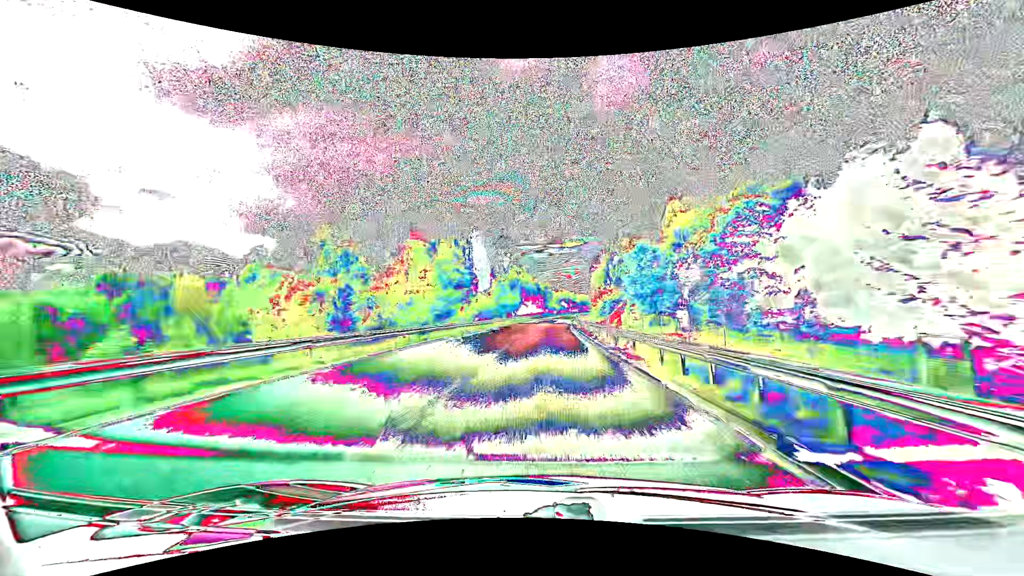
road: primary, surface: asphalt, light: Day
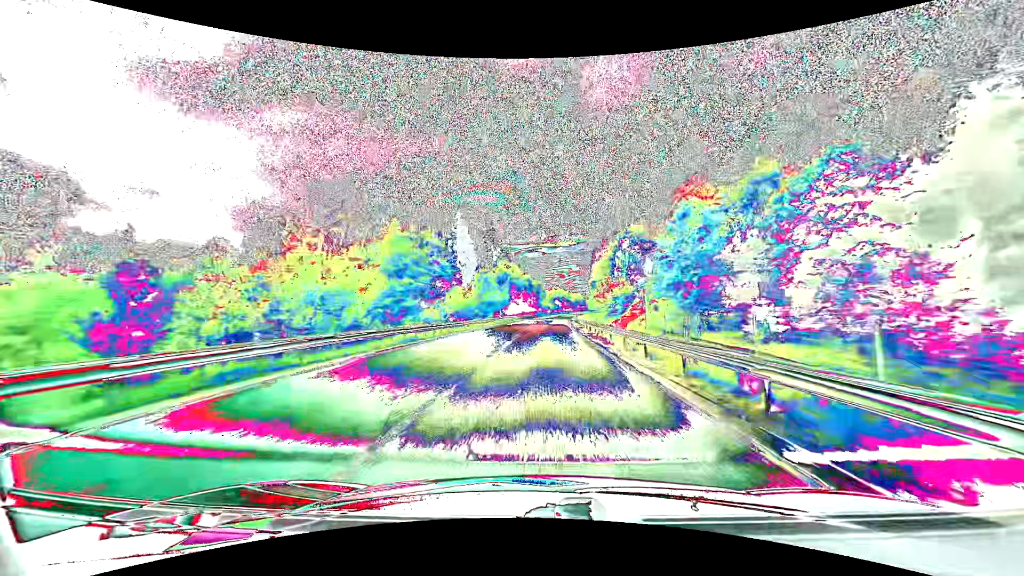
(+0.1, +14.5) m; +1°
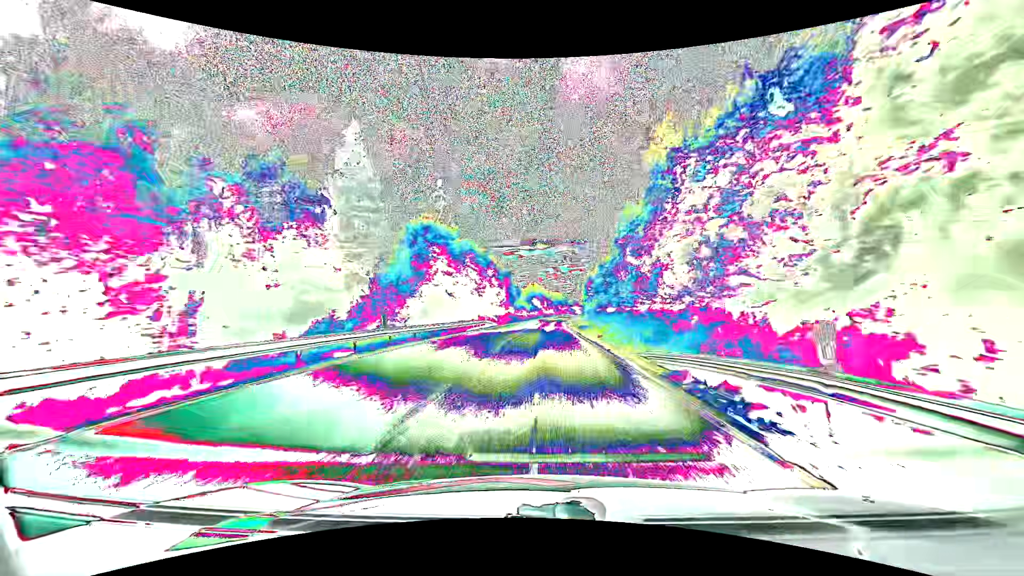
(+1.3, +58.1) m; +3°
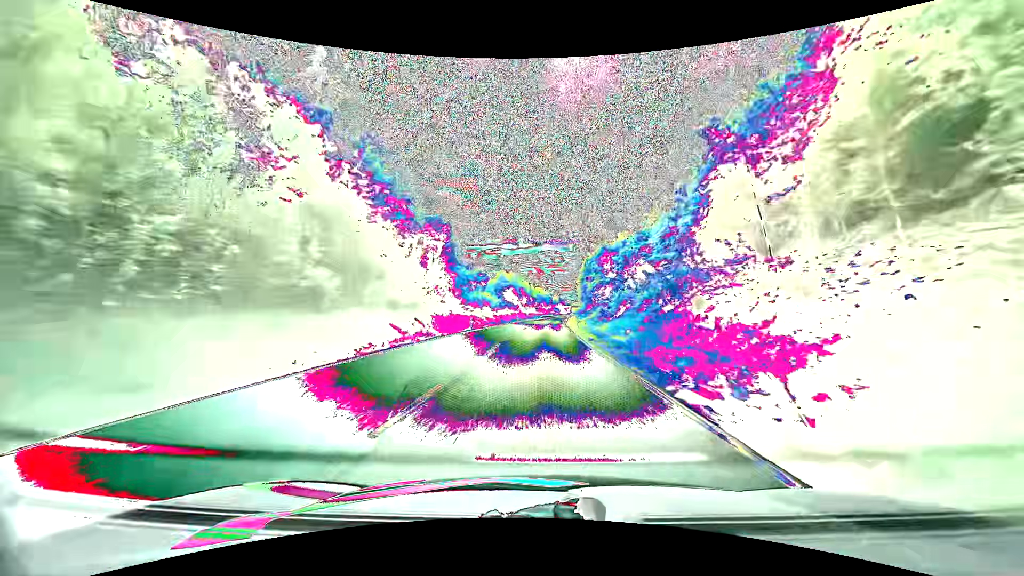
(+1.2, +58.9) m; +2°
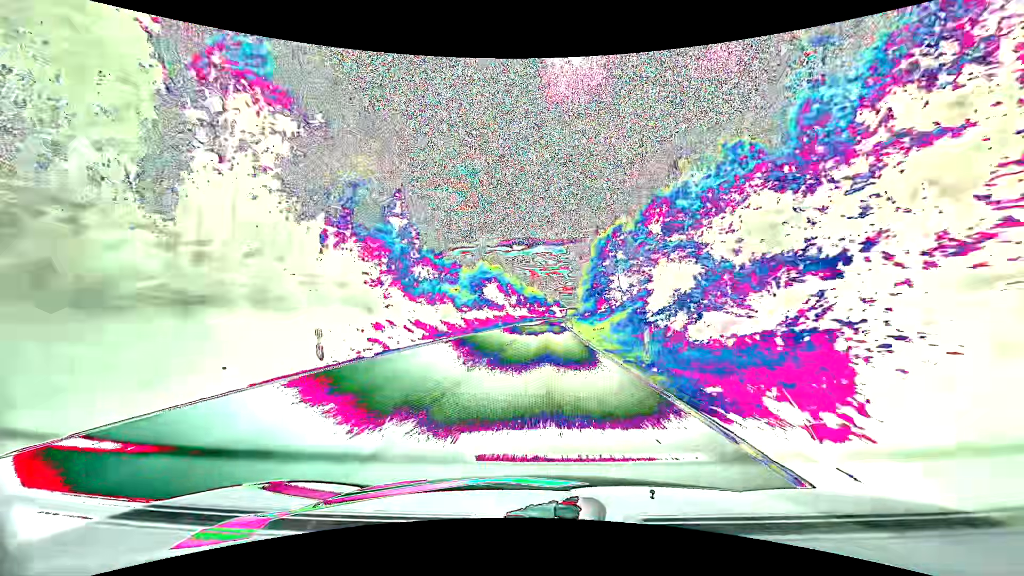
(+0.1, +29.9) m; +1°
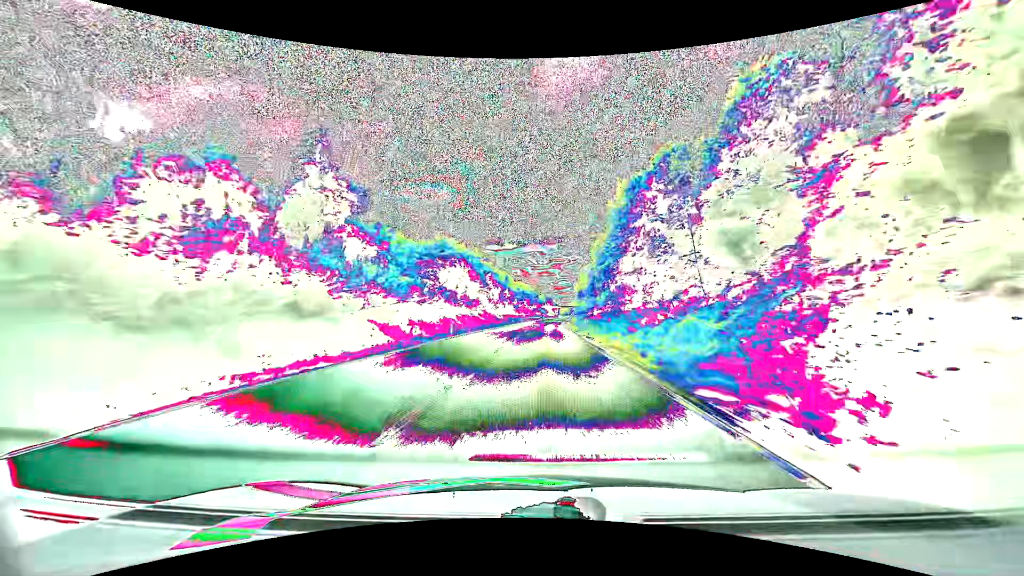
(+0.2, +30.2) m; +1°
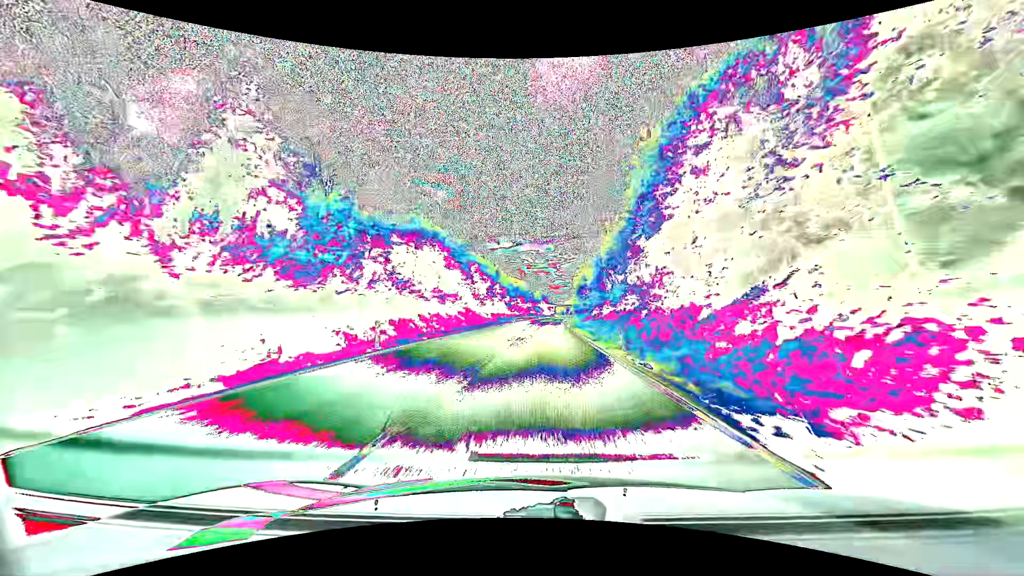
(+0.1, +15.2) m; +1°
